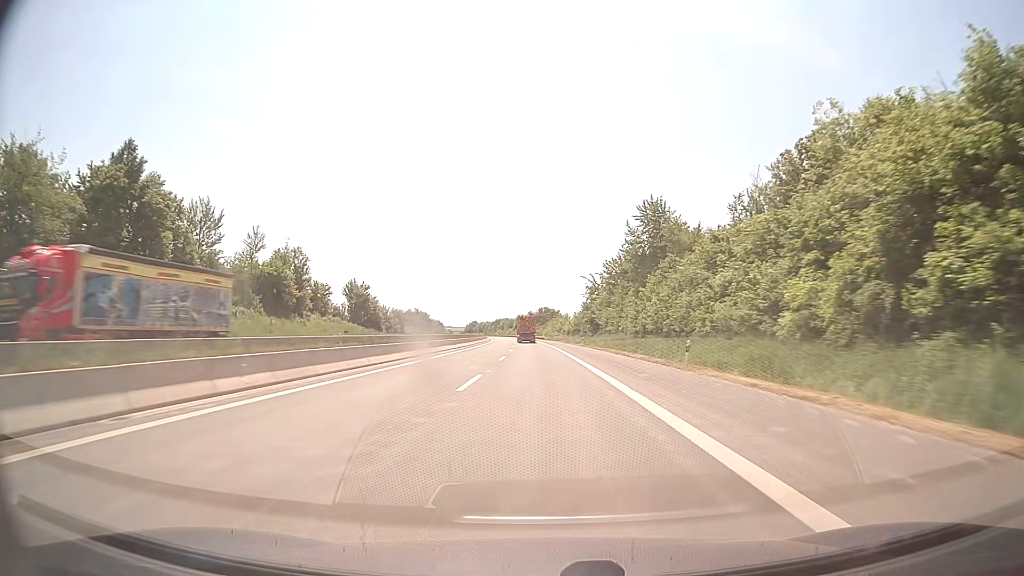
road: motorway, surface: asphalt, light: Day
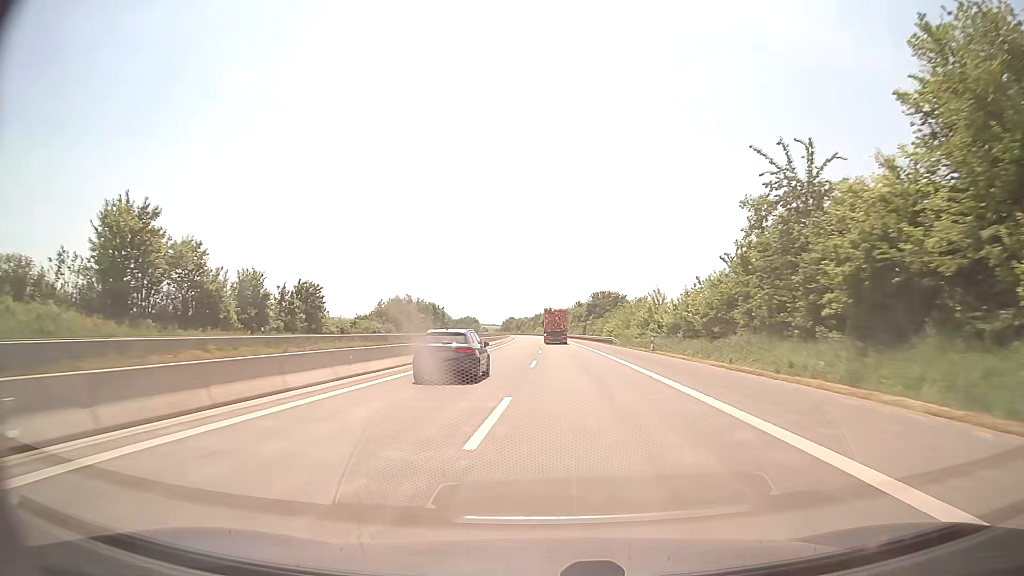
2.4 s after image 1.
(-2.2, +79.5) m; -4°
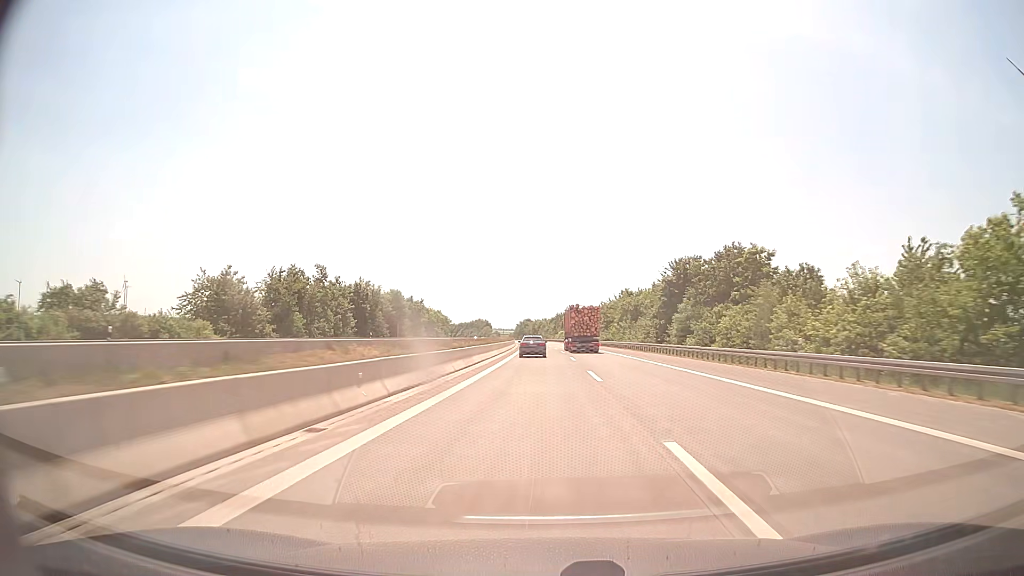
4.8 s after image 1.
(-1.9, +77.2) m; -2°
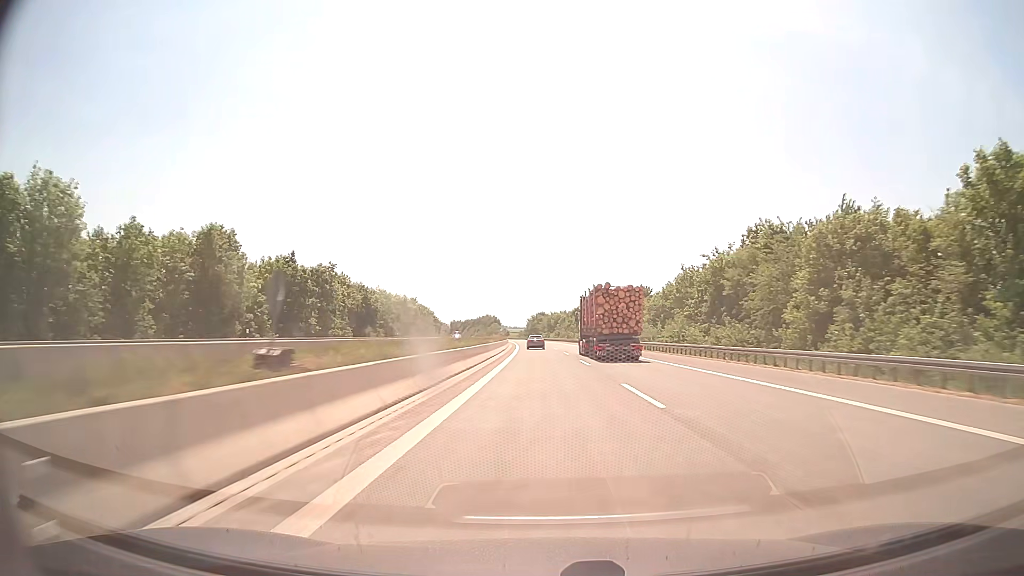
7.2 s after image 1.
(-0.8, +80.0) m; -1°
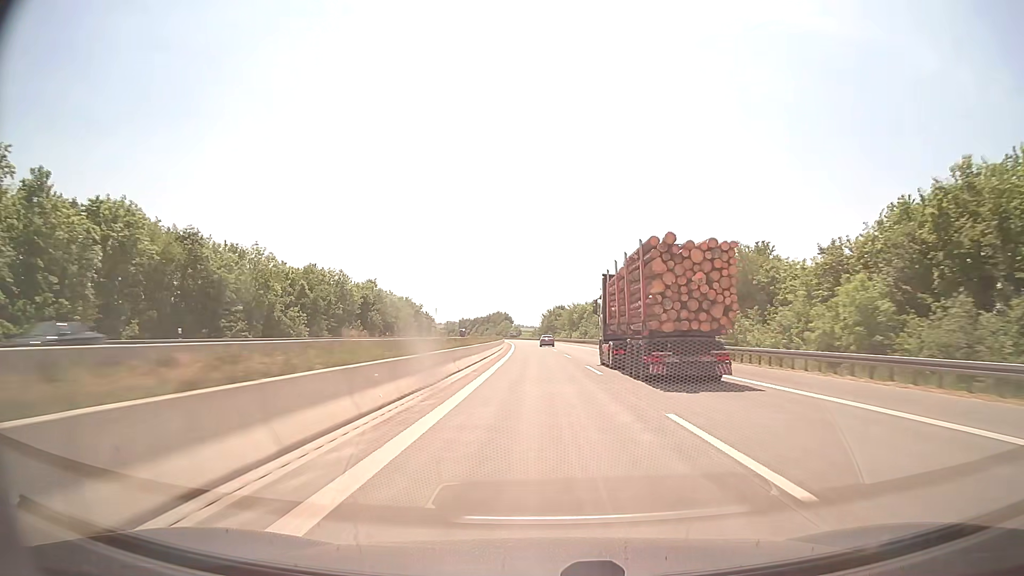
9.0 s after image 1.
(-0.7, +61.1) m; -1°
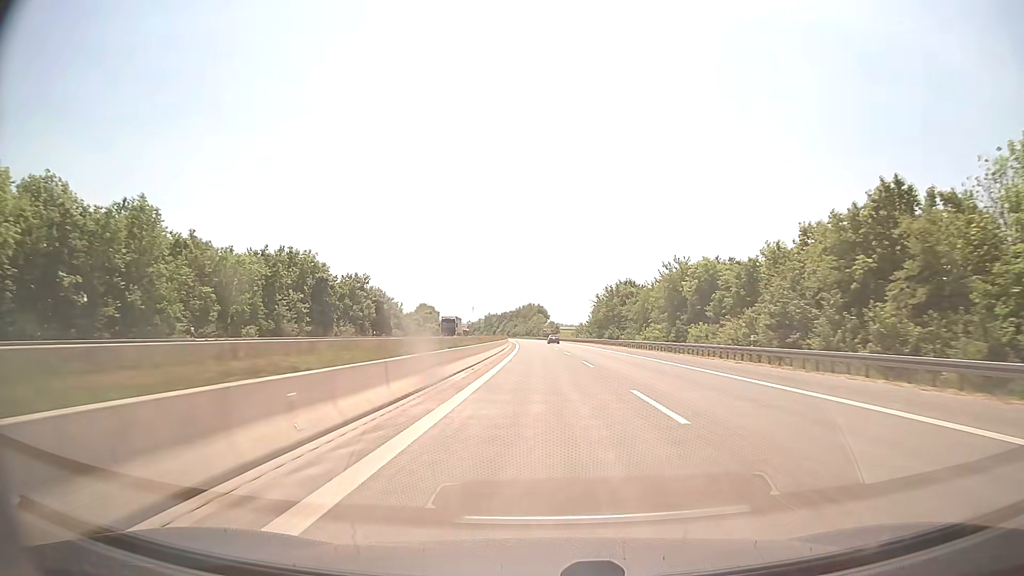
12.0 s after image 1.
(-2.9, +102.9) m; -3°
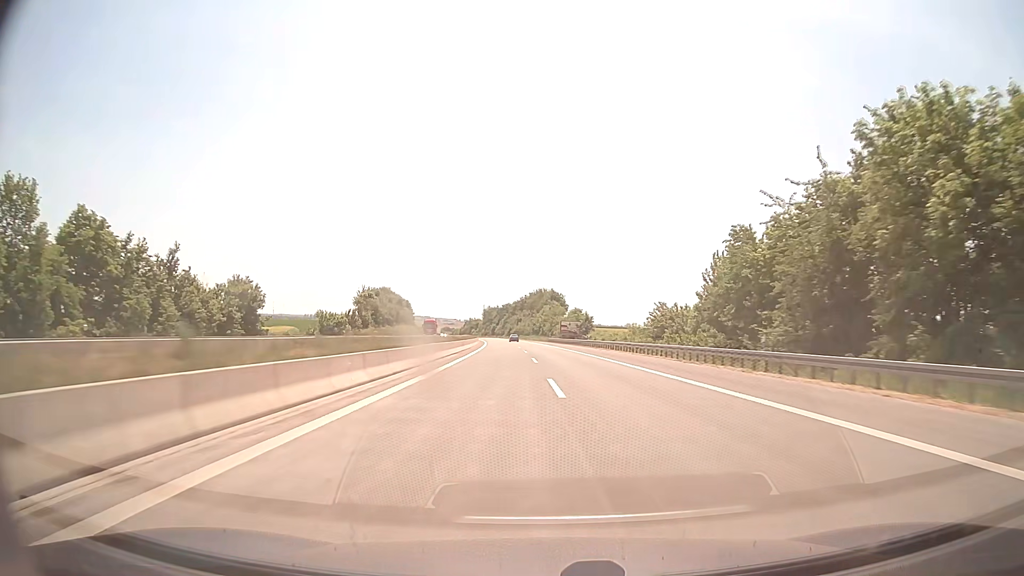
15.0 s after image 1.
(-1.1, +103.6) m; -1°
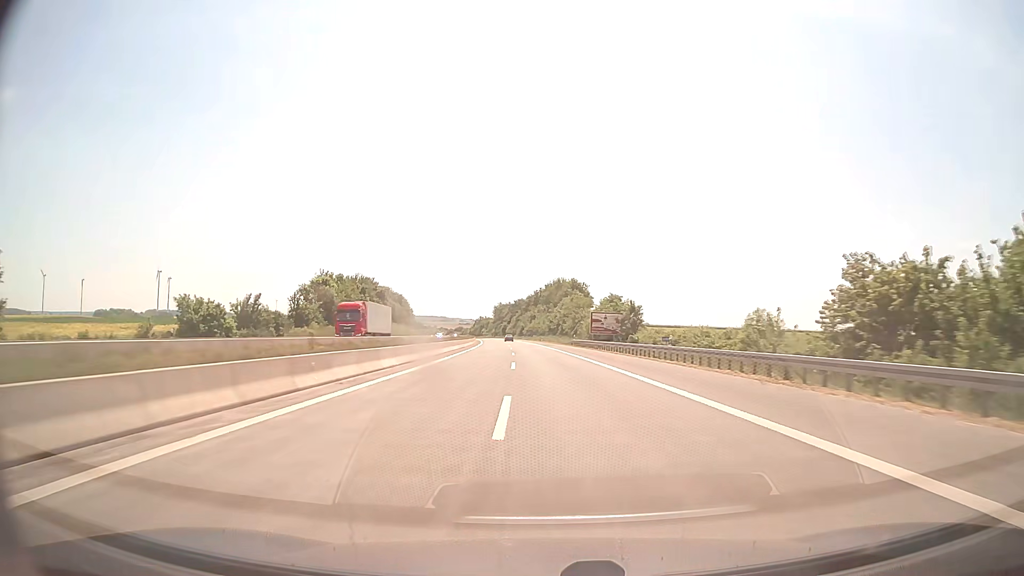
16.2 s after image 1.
(-0.4, +41.6) m; -1°
(0, +10) (0, +20) (0, +30) (-1, +40) (-1, +50) (-1, +60) (-2, +70) (-2, +80) (-3, +90) (-4, +100) m
